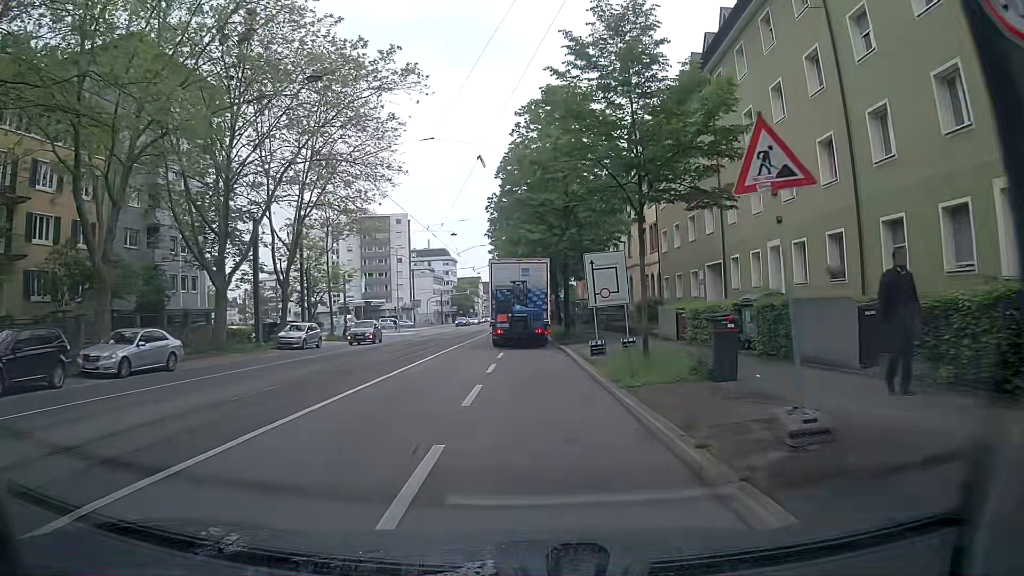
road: primary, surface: asphalt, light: Day
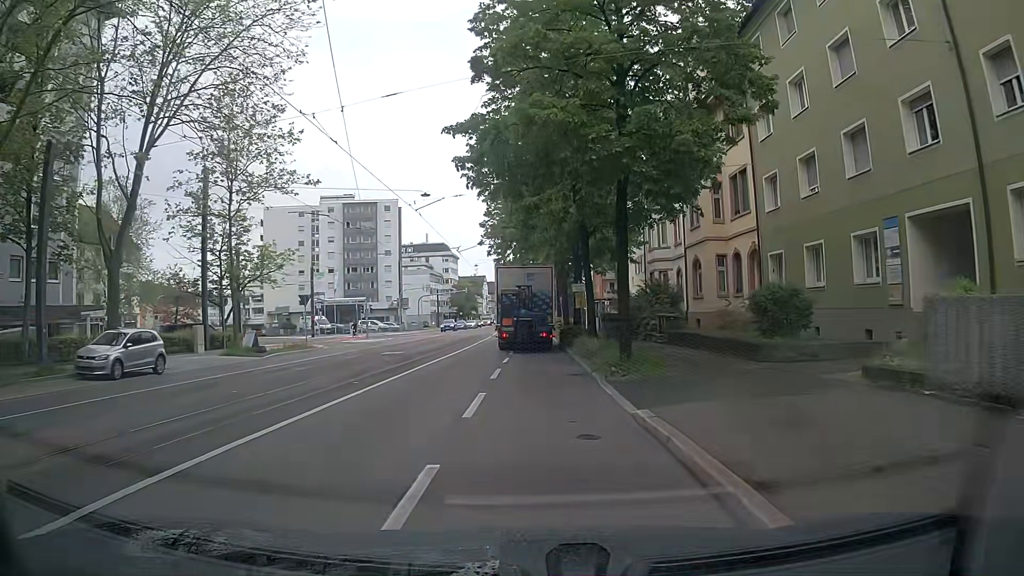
(-0.4, +18.9) m; -1°
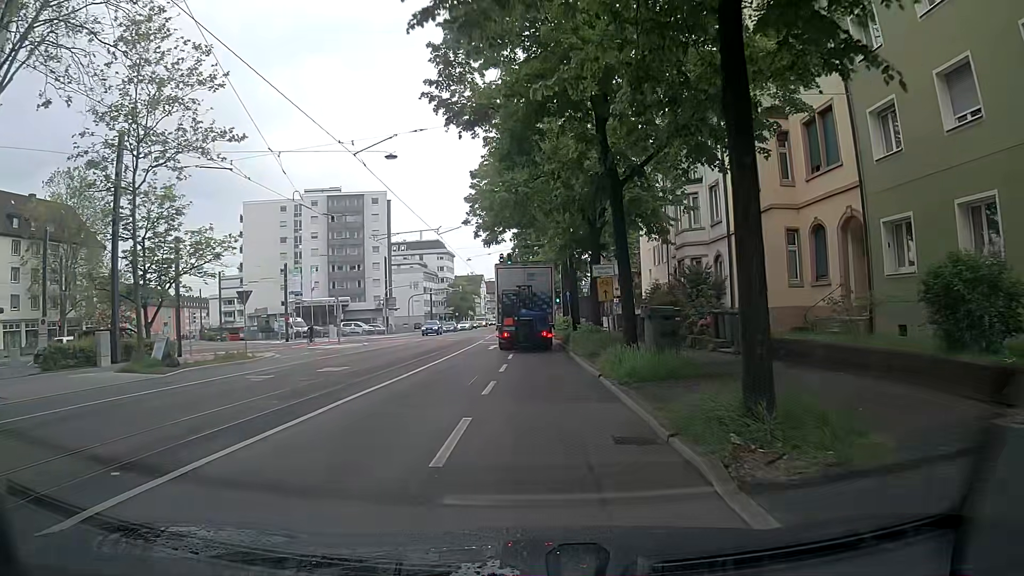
(-0.1, +9.2) m; -1°
(0, +10) (0, +20) (0, +30) (0, +40) (0, +50) (0, +60) (0, +70) (0, +80) (0, +90) (0, +100) m
